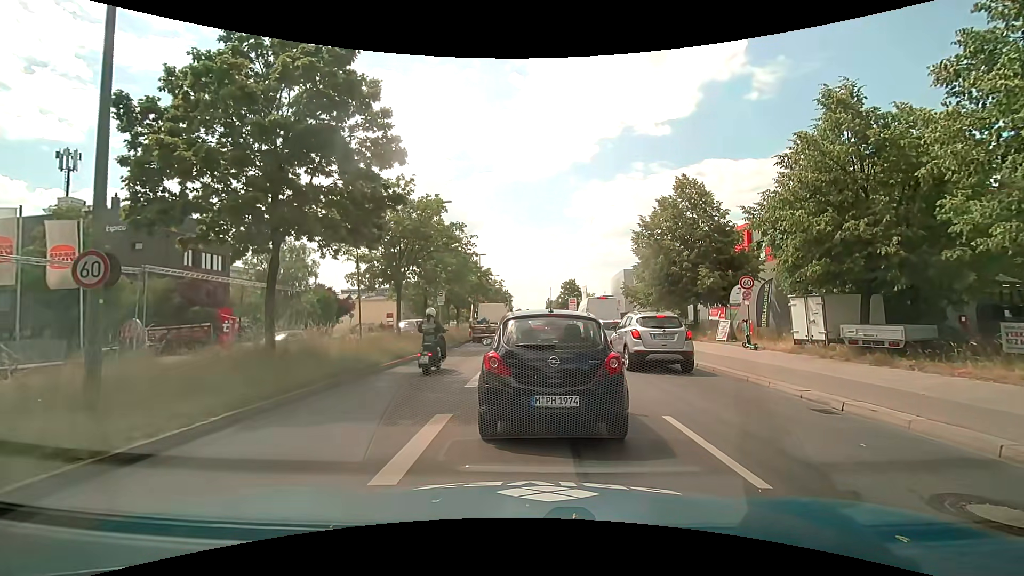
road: primary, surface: asphalt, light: Day
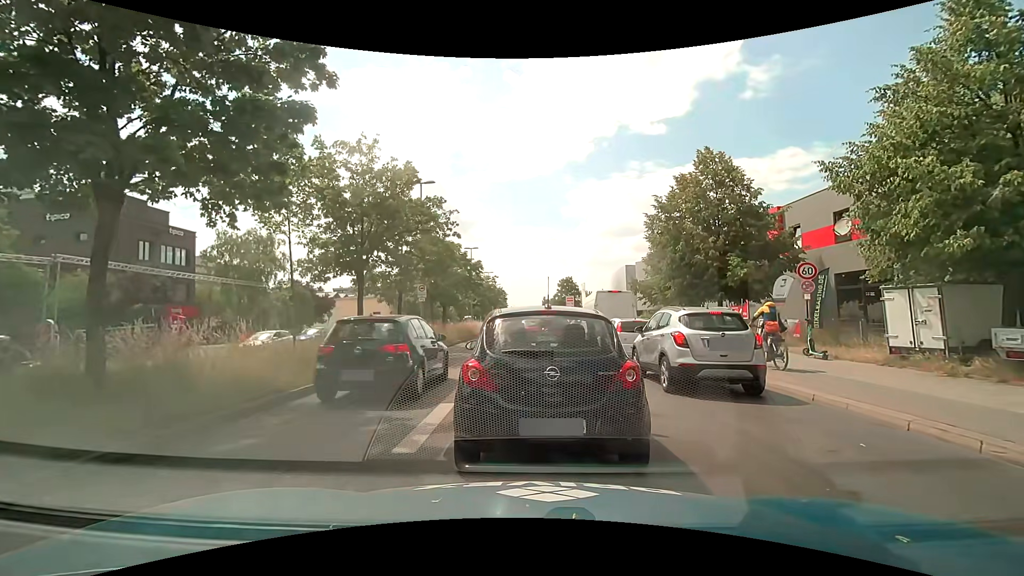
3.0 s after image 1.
(+0.2, +5.0) m; +3°
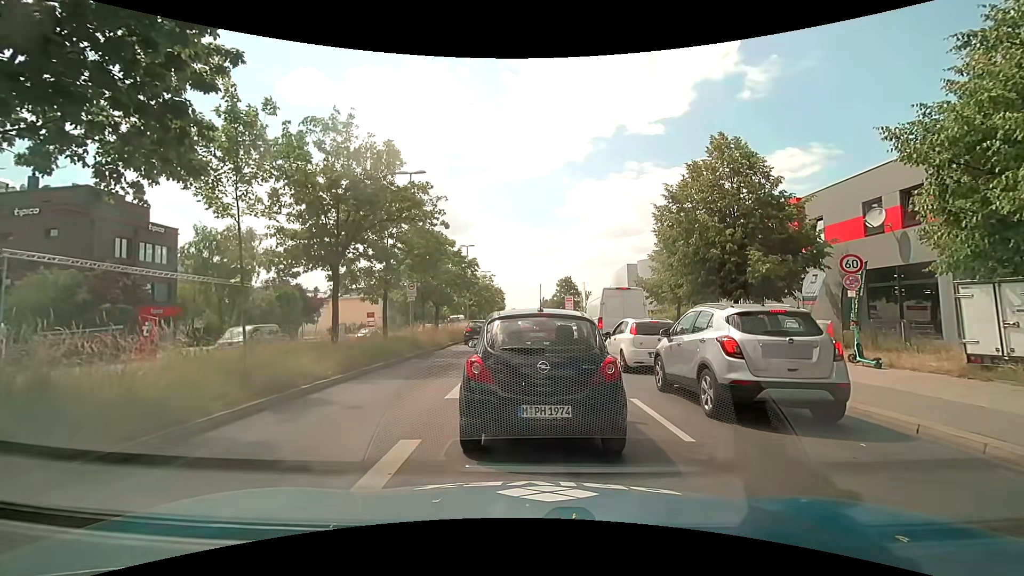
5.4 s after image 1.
(0.0, +2.4) m; 0°
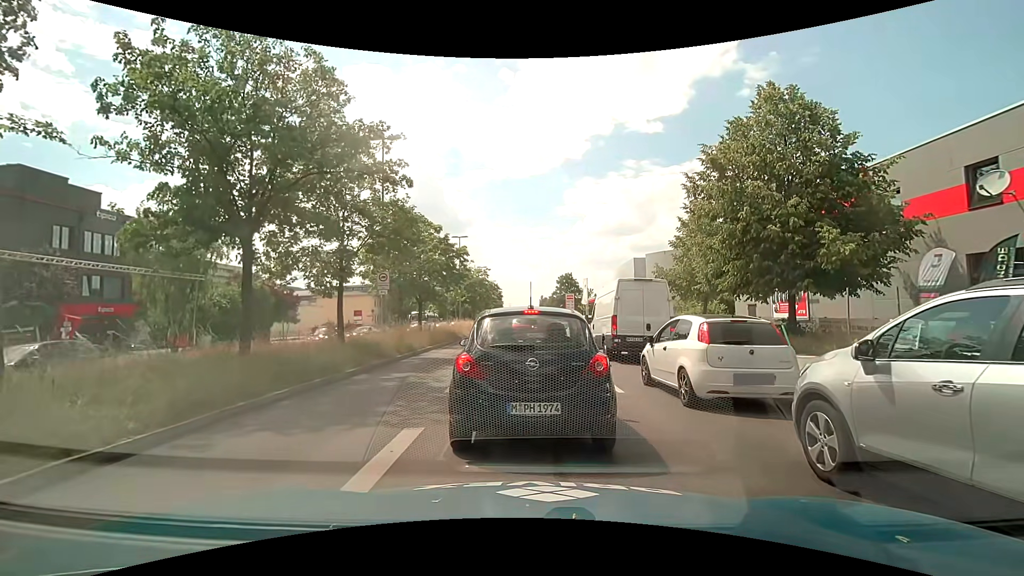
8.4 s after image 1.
(-0.1, +5.5) m; -2°
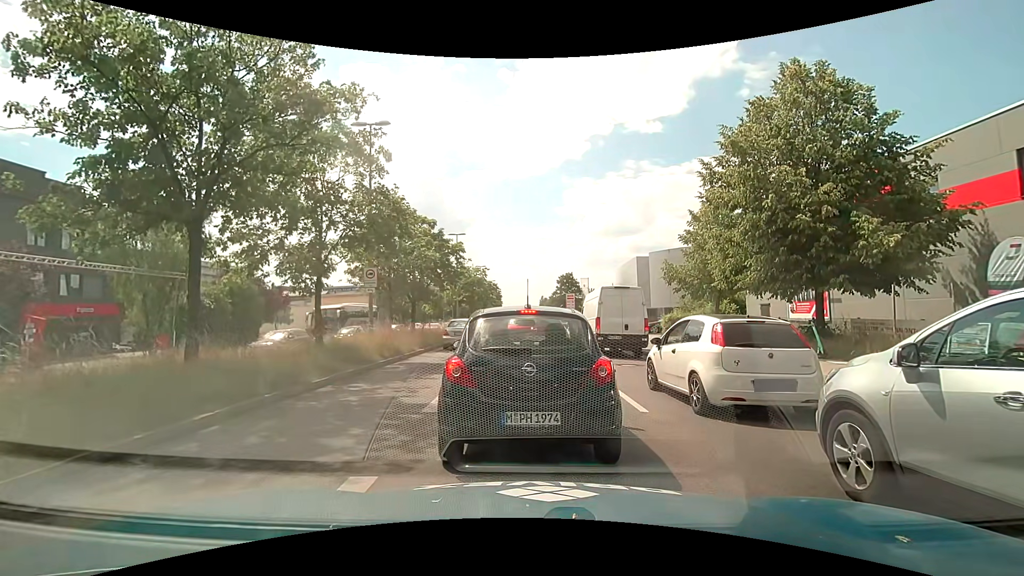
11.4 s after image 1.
(0.0, +1.8) m; 0°
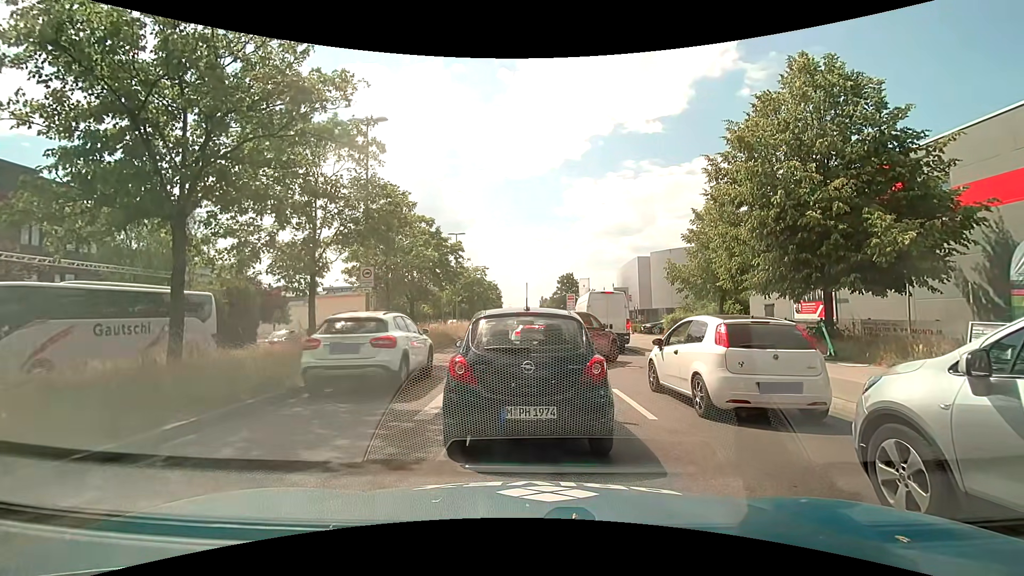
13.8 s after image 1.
(0.0, +0.5) m; 0°
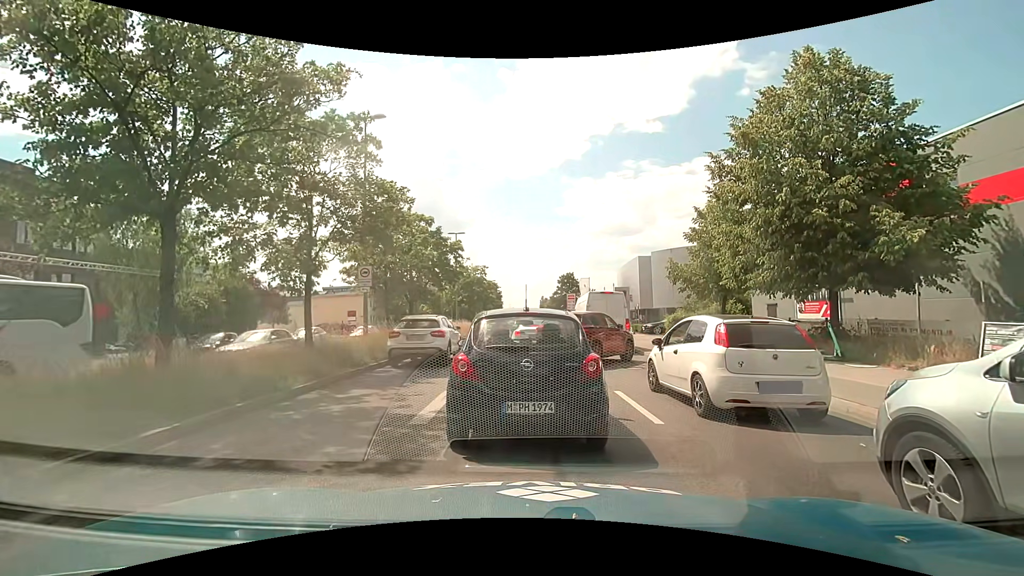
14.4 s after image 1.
(0.0, +0.3) m; 0°
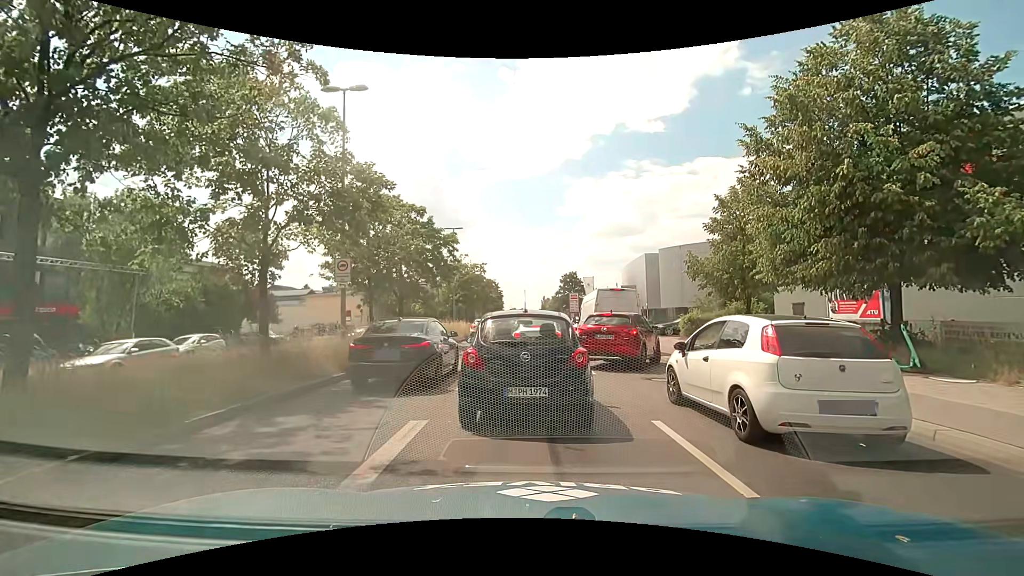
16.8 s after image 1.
(0.0, +2.8) m; 0°
(0, +10) (0, +20) (0, +30) (0, +40) (0, +50) (0, +60) (0, +70) (0, +80) (0, +90) (0, +100) m
